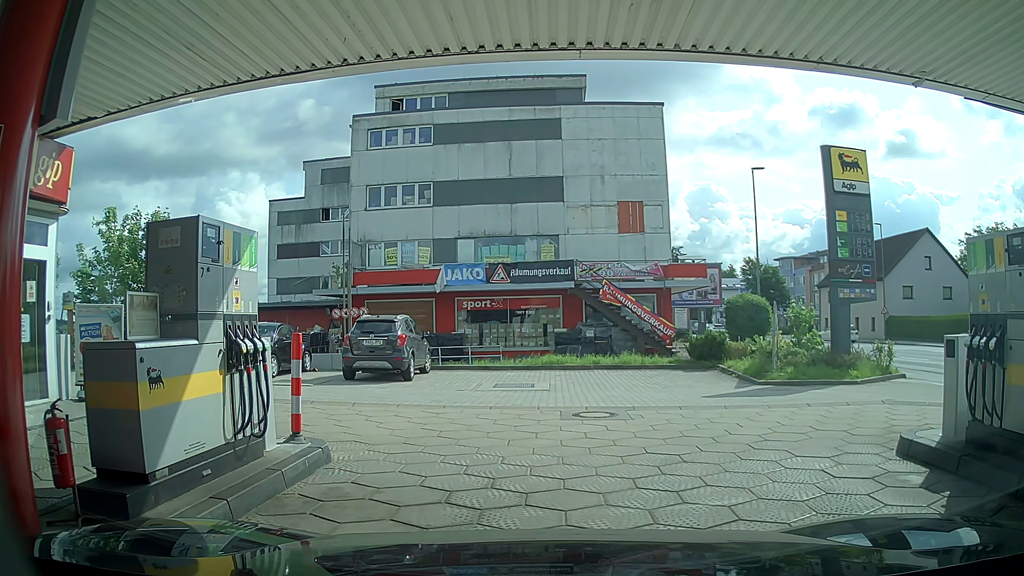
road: service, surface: paving_stones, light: Day
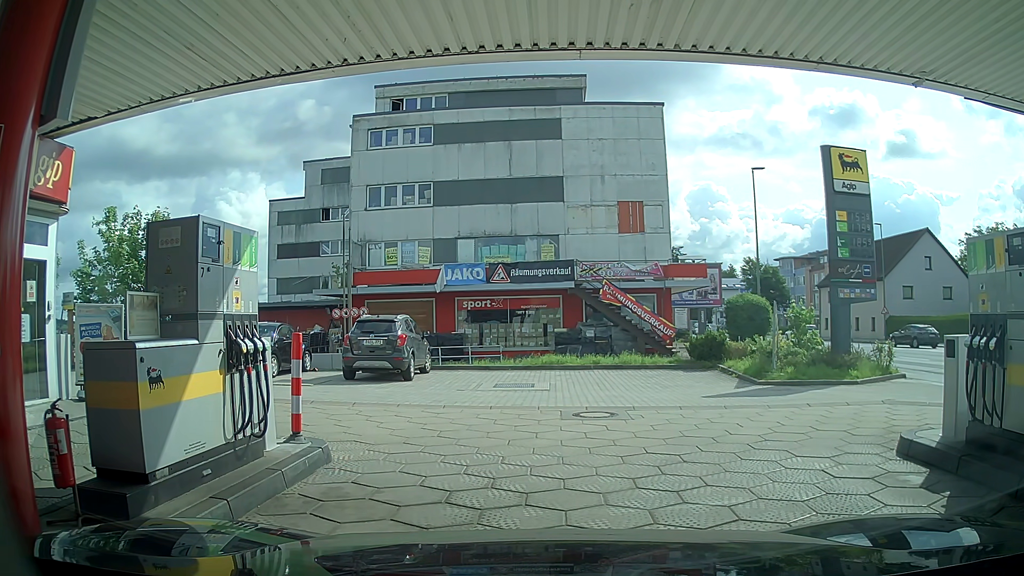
(0.0, 0.0) m; 0°
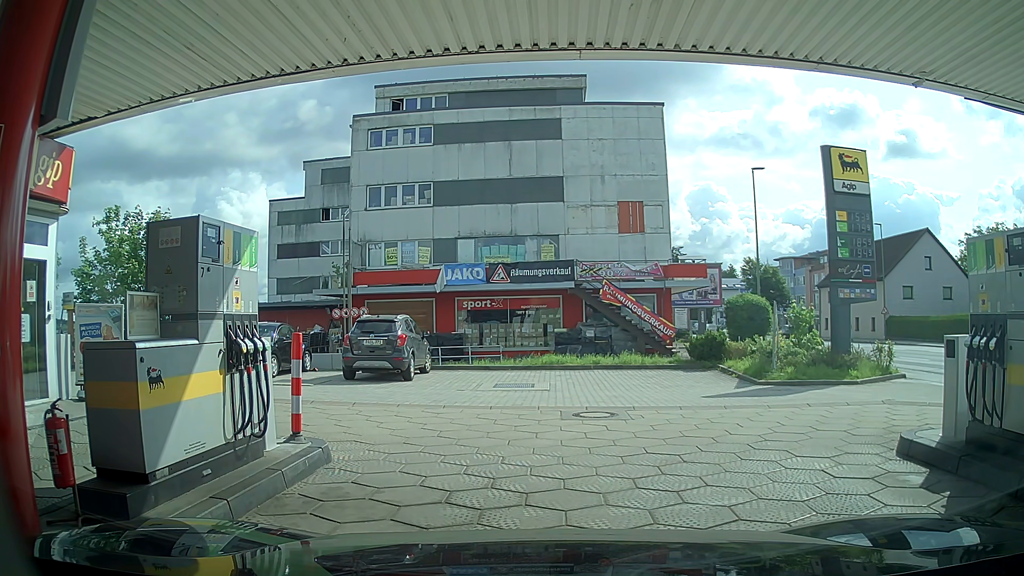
(0.0, 0.0) m; 0°
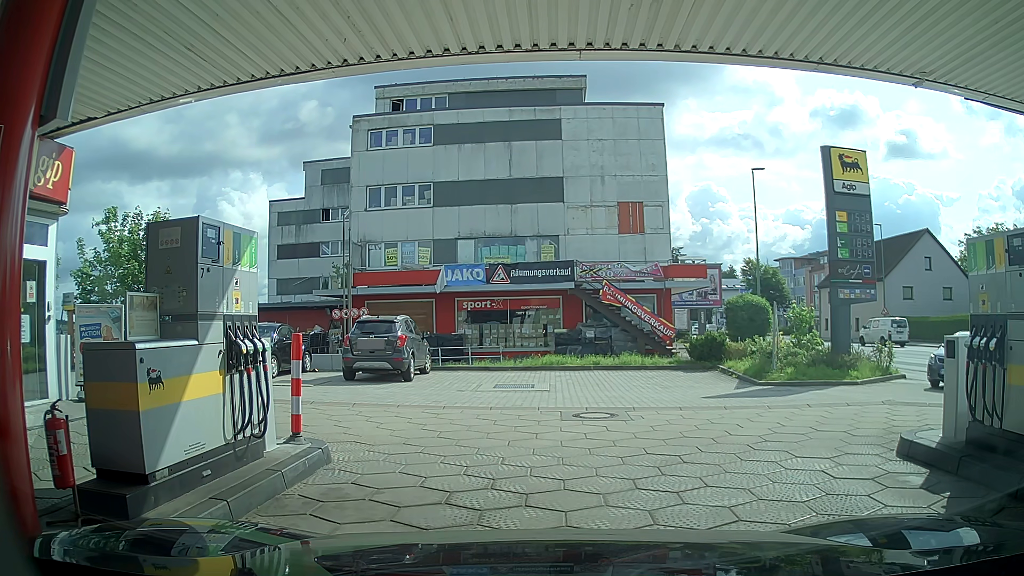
(0.0, 0.0) m; 0°
